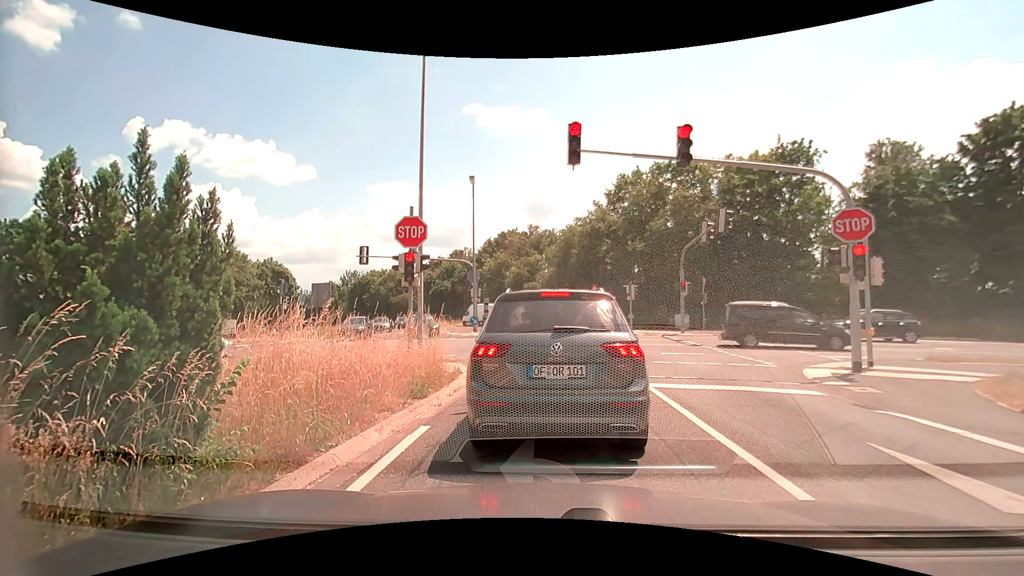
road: secondary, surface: asphalt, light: Day
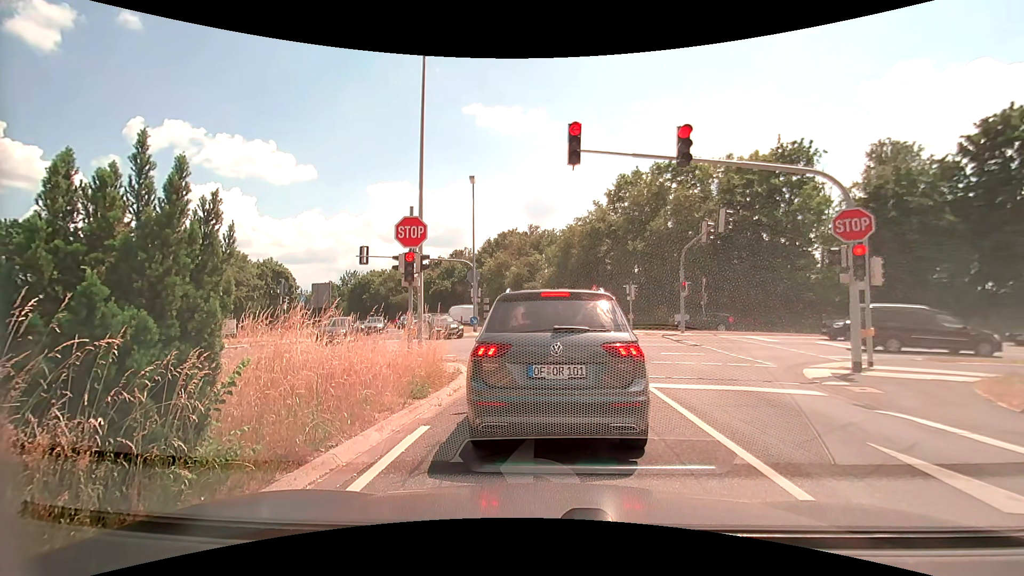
(0.0, 0.0) m; 0°
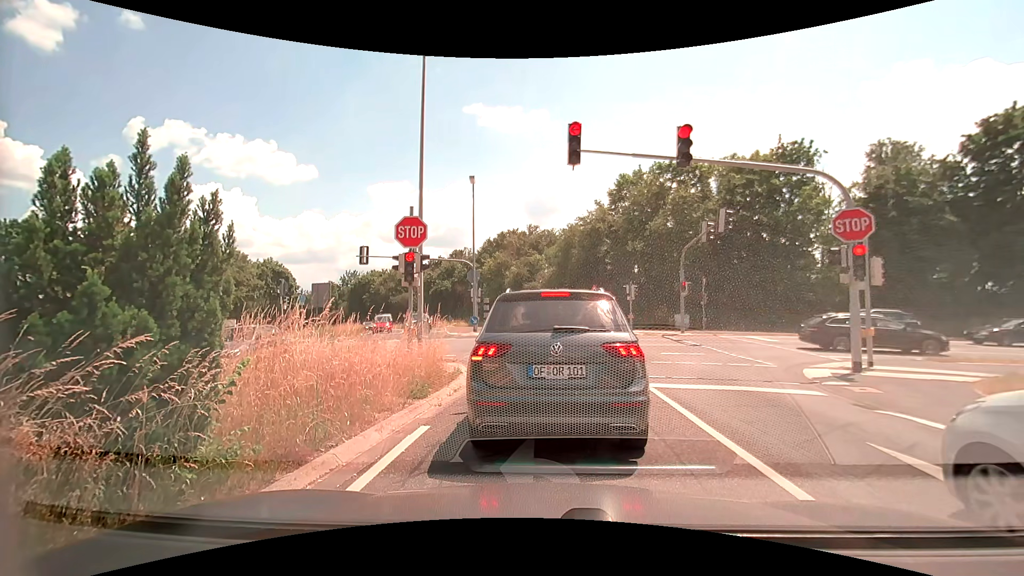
(0.0, 0.0) m; 0°
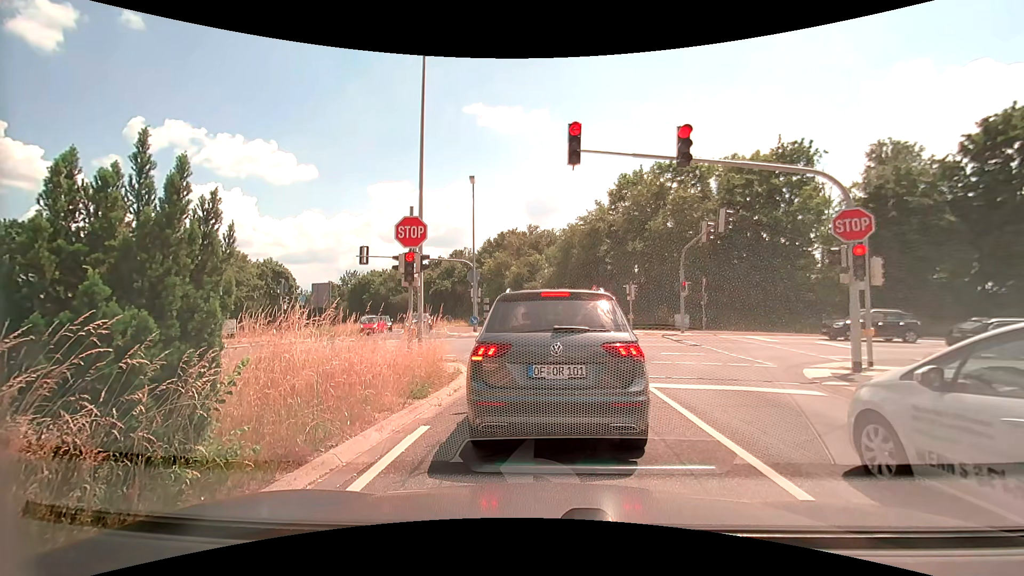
(0.0, 0.0) m; 0°
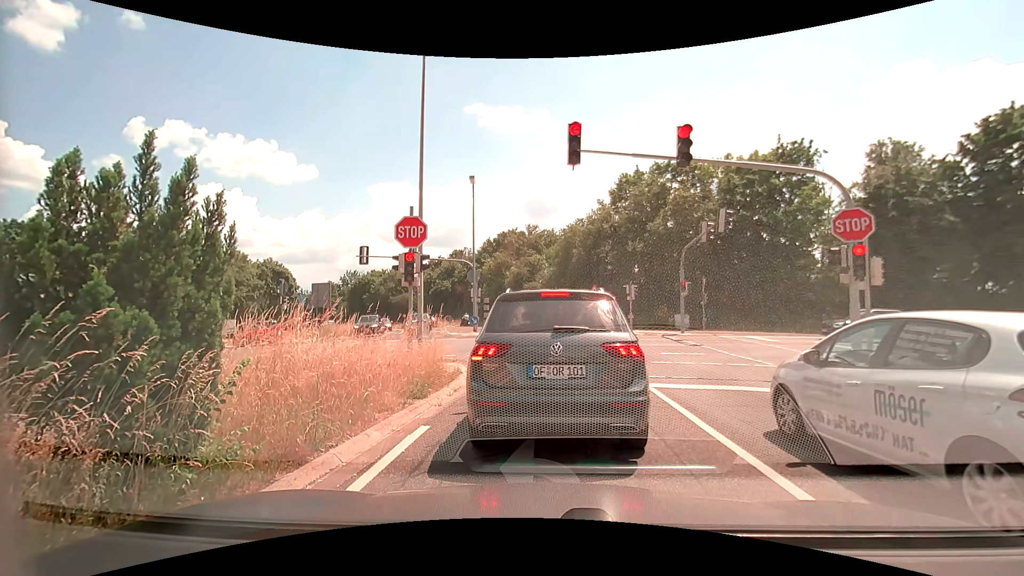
(0.0, 0.0) m; 0°
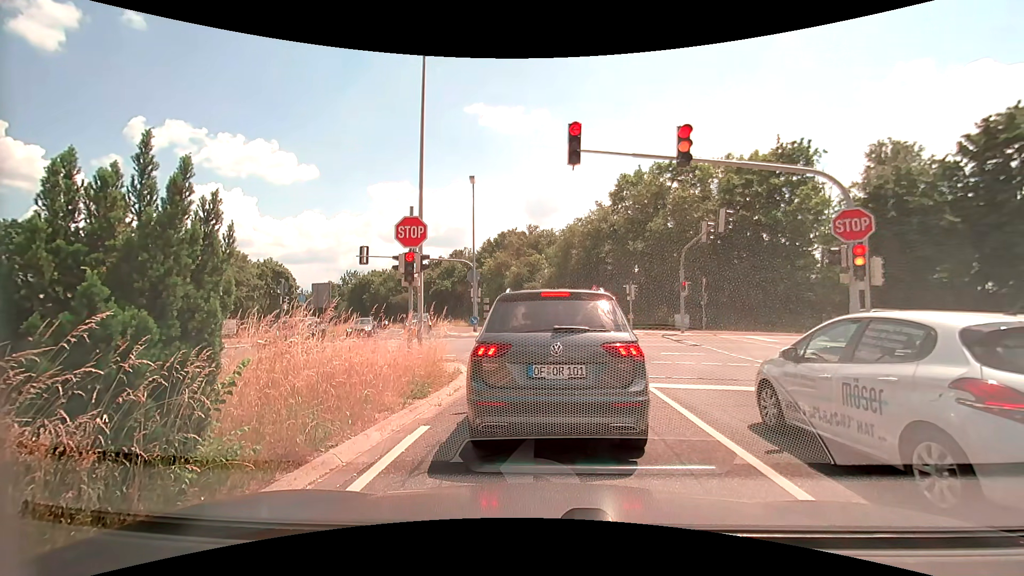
(0.0, 0.0) m; 0°
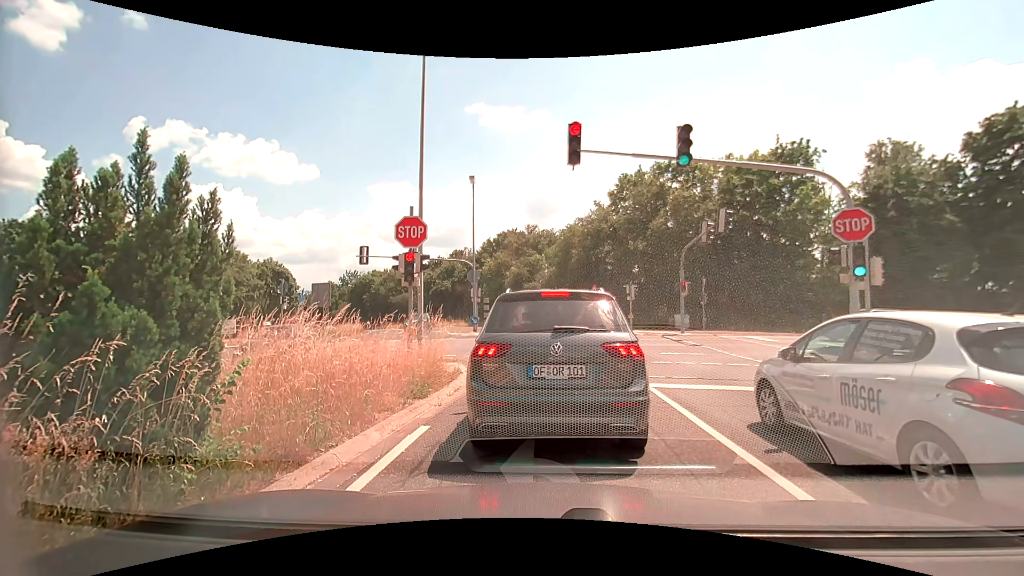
(0.0, 0.0) m; 0°
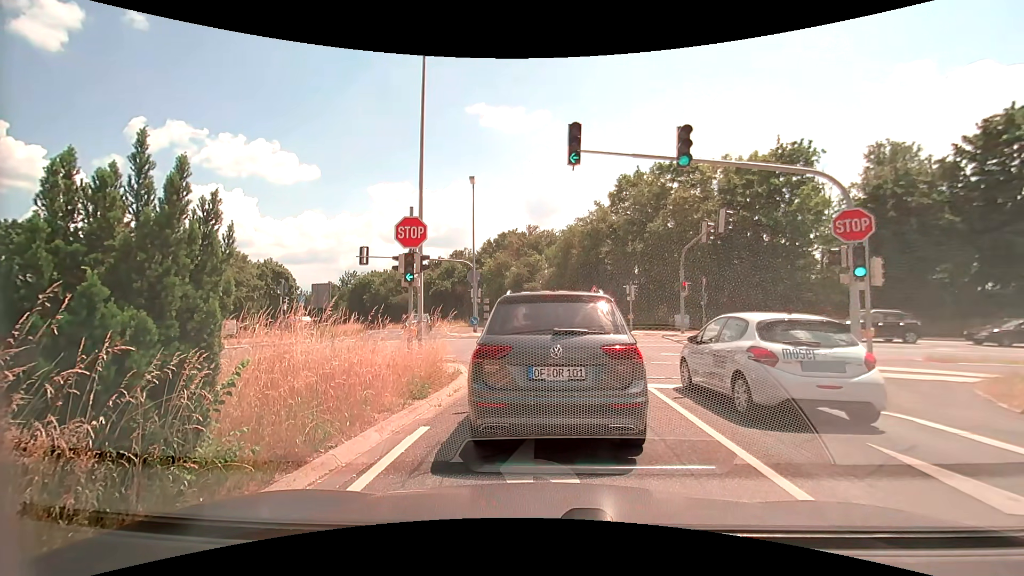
(0.0, 0.0) m; 0°
(0, +10) (-2, +20) (-8, +27) (-18, +30) (-28, +29) (-38, +28) (-48, +27) (-58, +26) (-68, +25) (-77, +23) m
